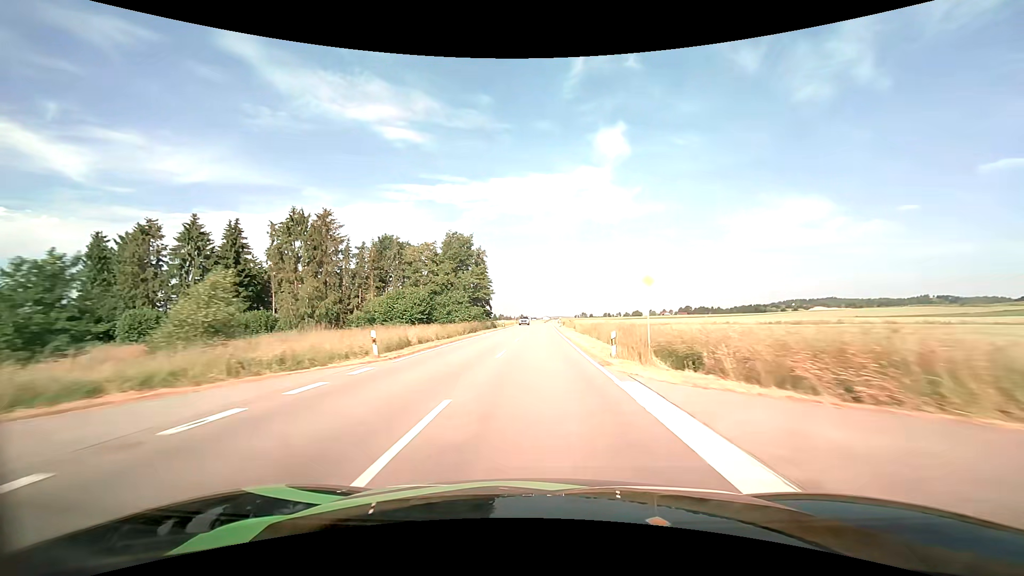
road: tertiary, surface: asphalt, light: Day
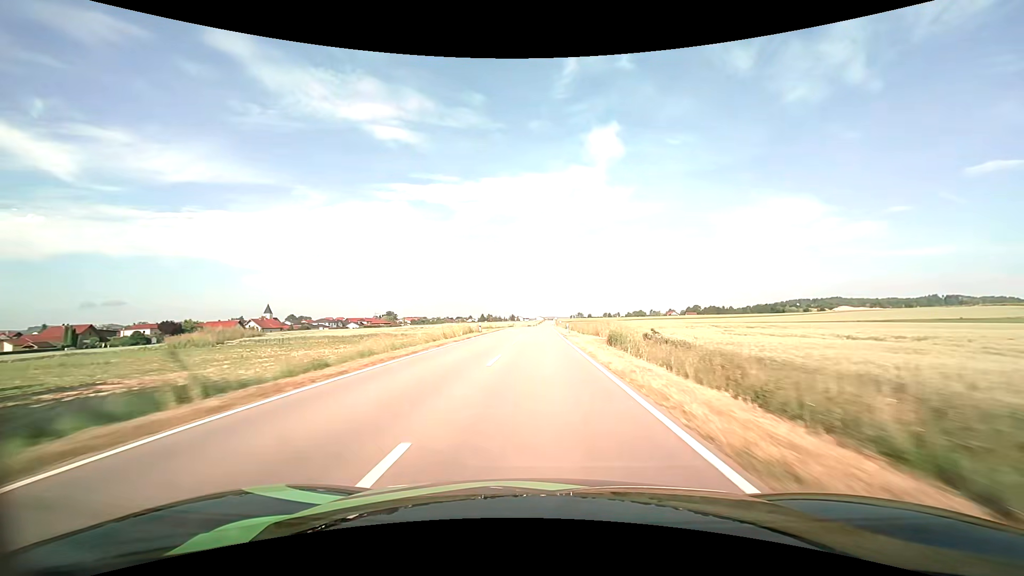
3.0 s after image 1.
(+0.6, +77.4) m; +1°
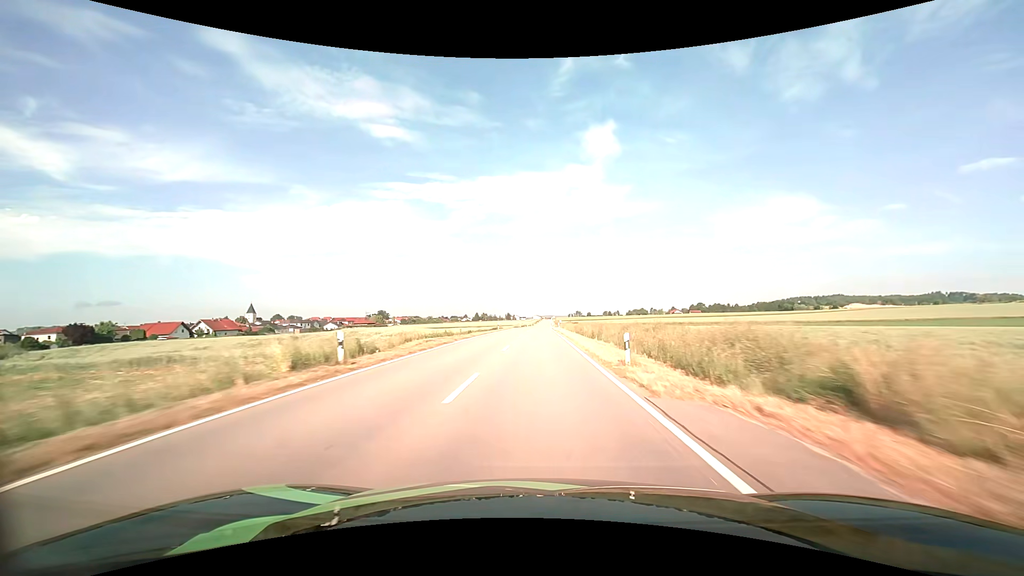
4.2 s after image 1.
(0.0, +30.9) m; 0°
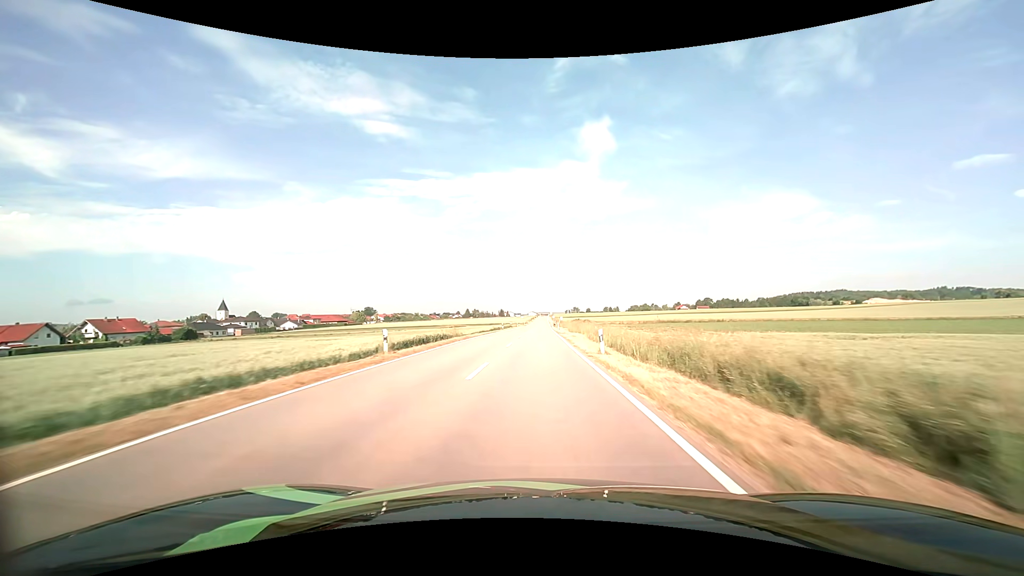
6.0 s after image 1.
(+0.2, +46.5) m; 0°
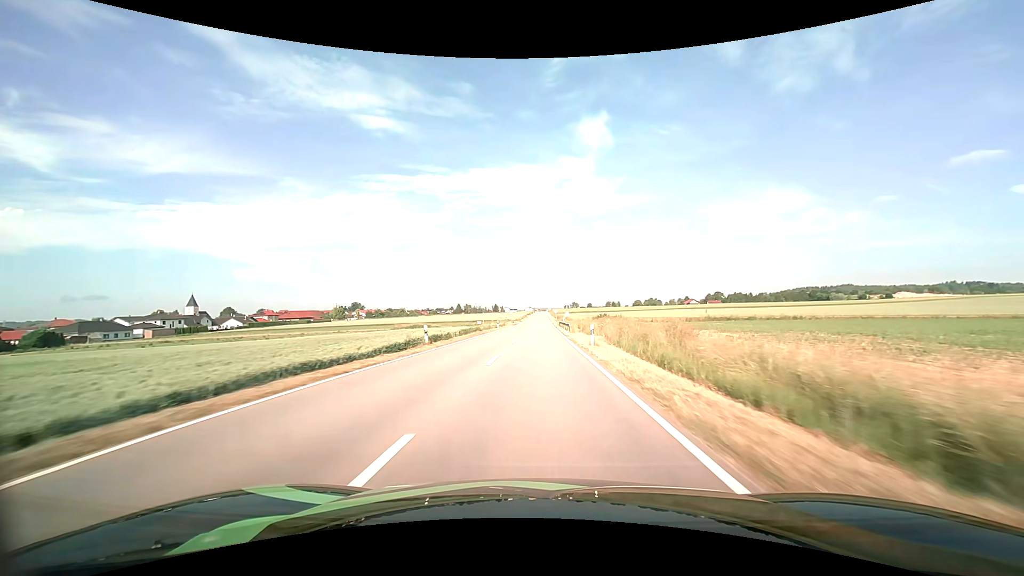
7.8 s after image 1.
(+0.1, +46.6) m; 0°
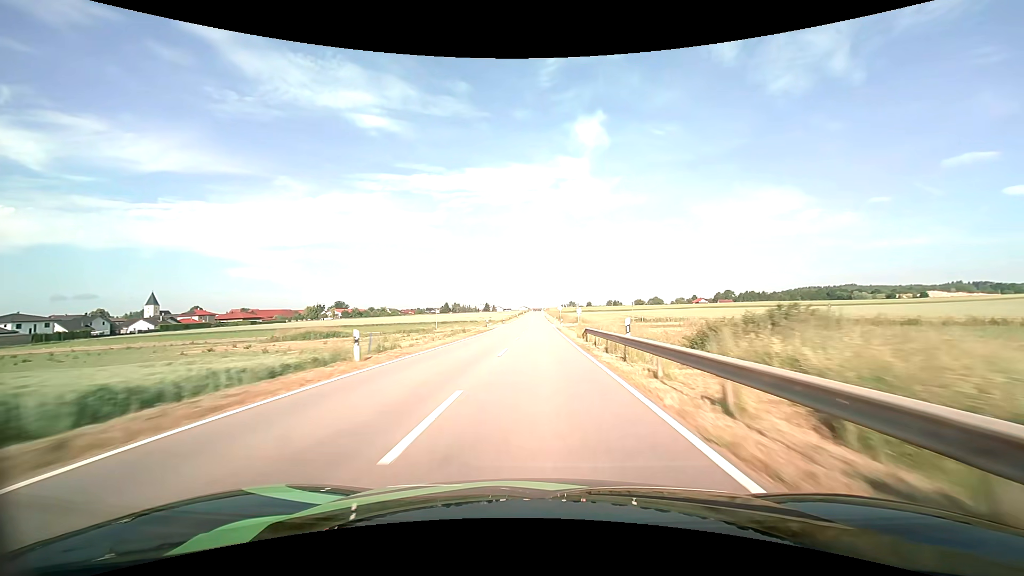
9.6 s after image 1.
(+0.2, +46.7) m; 0°
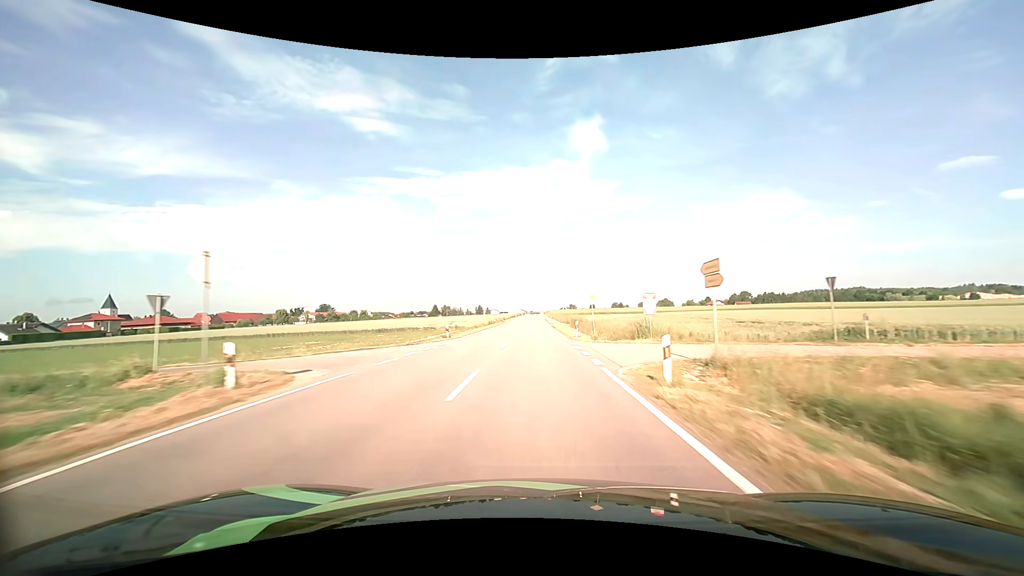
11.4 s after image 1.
(+0.2, +46.6) m; 0°
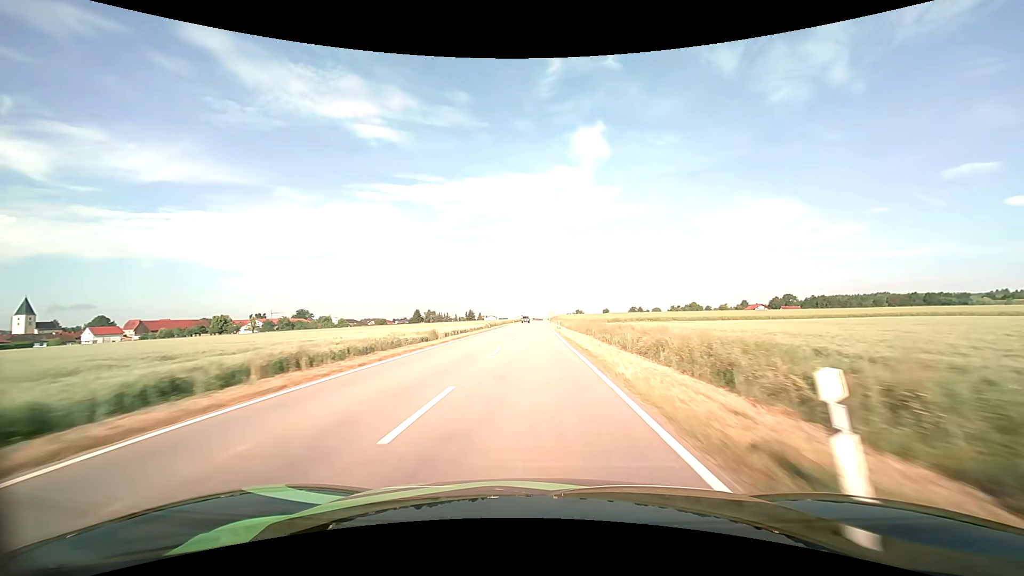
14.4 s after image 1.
(-0.2, +77.3) m; 0°
(0, +10) (0, +20) (0, +30) (0, +40) (0, +50) (0, +60) (0, +70) (0, +80) (0, +90) (0, +100) m
